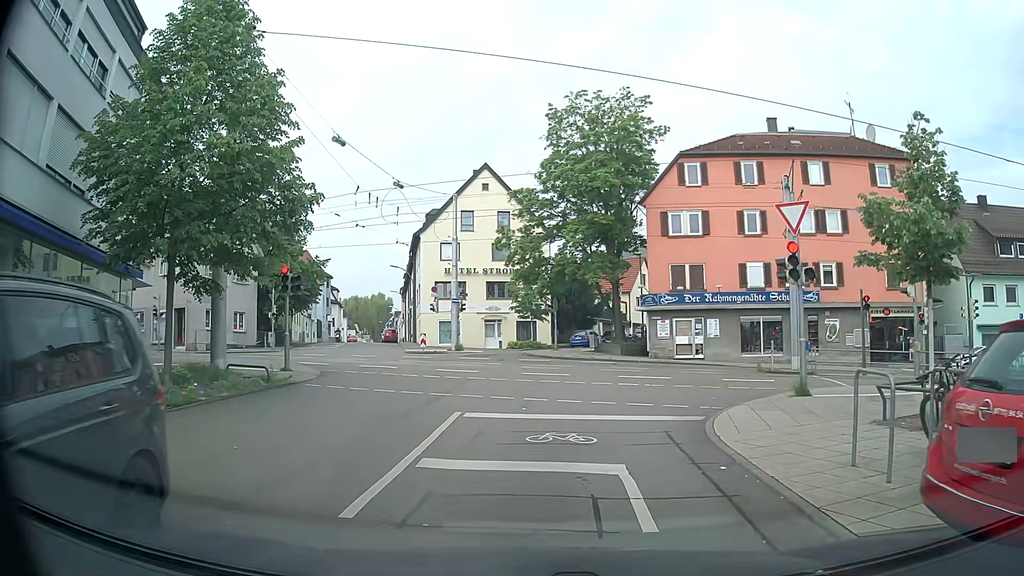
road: residential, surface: asphalt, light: Day
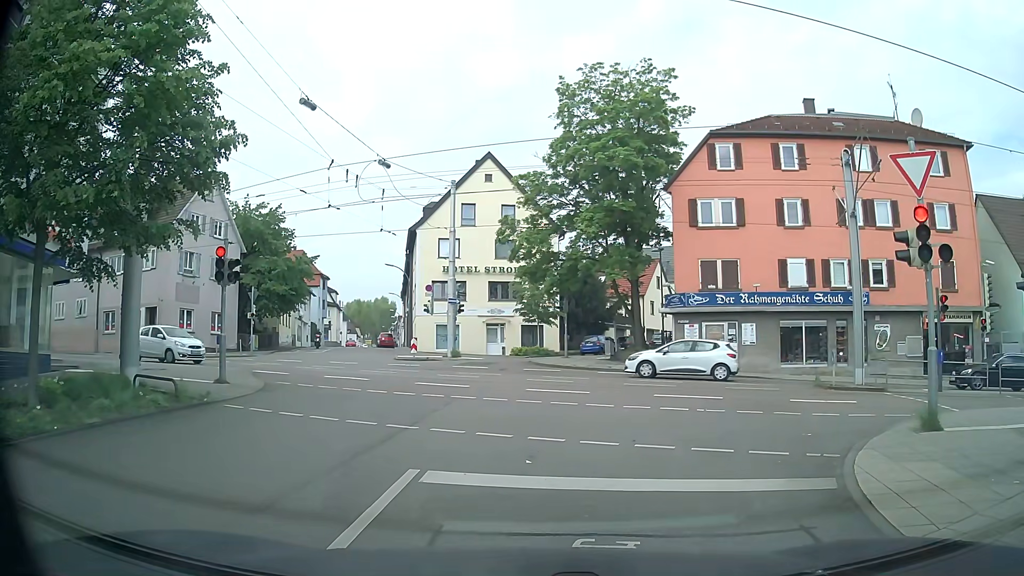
(0.0, +4.7) m; 0°
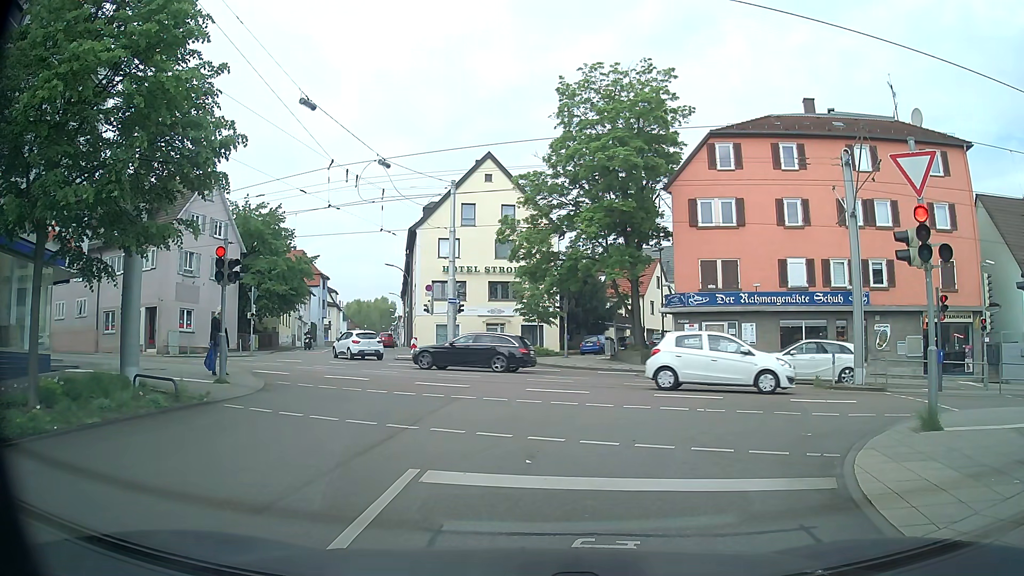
(0.0, +0.1) m; 0°
